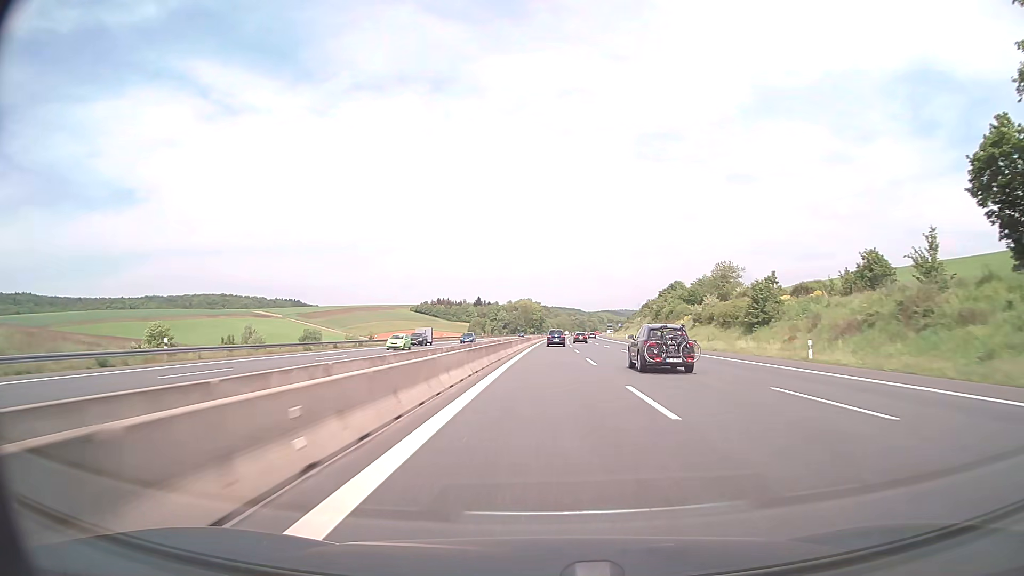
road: motorway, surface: asphalt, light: Day
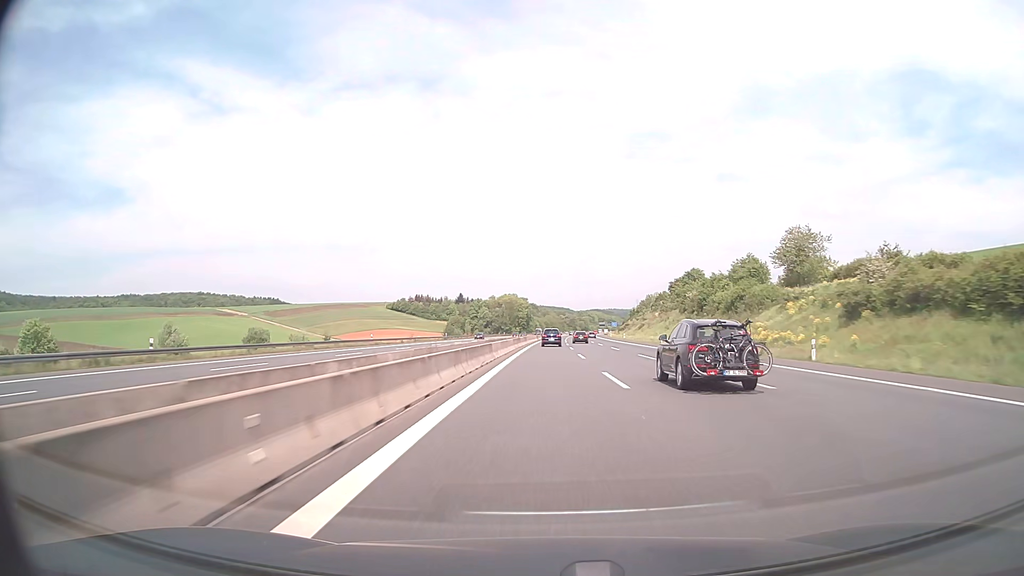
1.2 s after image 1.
(+0.5, +48.6) m; +1°
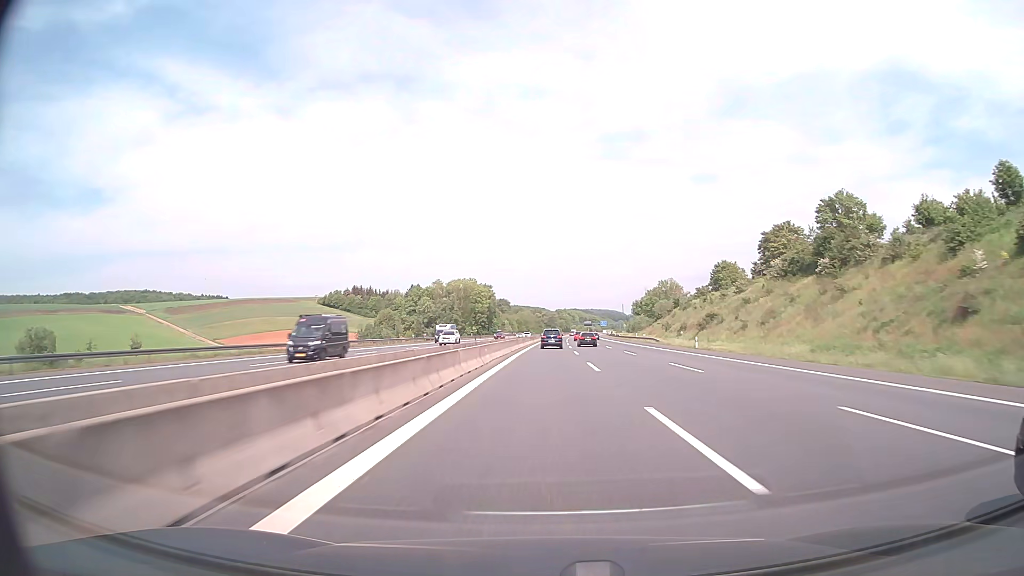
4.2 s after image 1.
(+2.1, +118.9) m; +2°
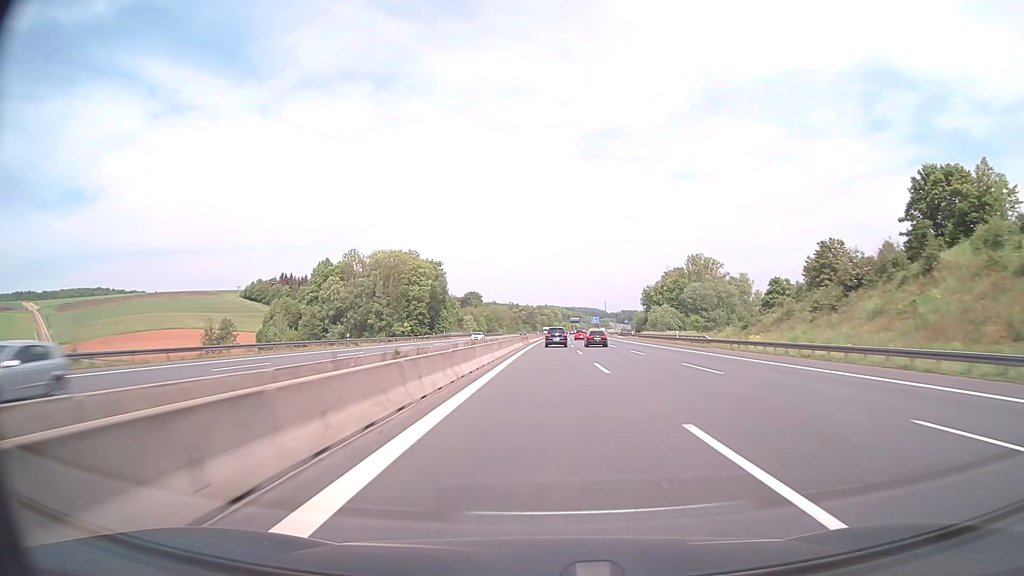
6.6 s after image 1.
(+1.4, +92.7) m; +2°
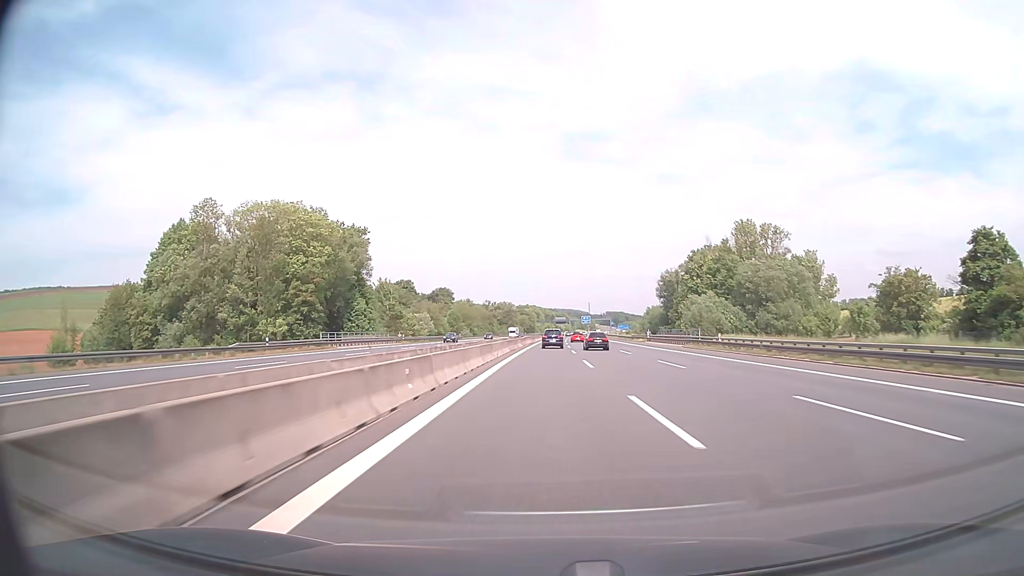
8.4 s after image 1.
(+1.0, +67.6) m; +2°
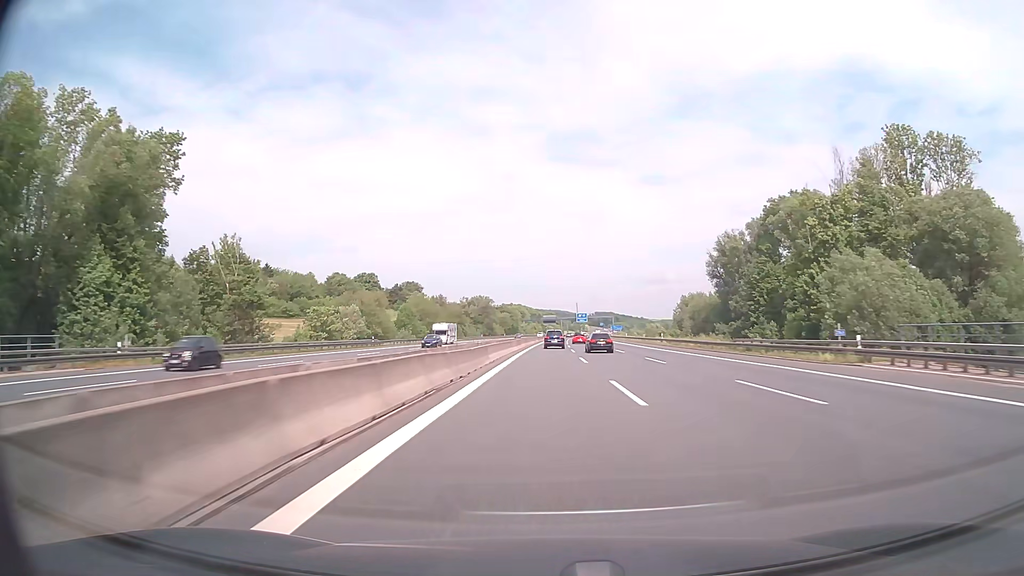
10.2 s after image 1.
(+0.6, +67.8) m; +1°
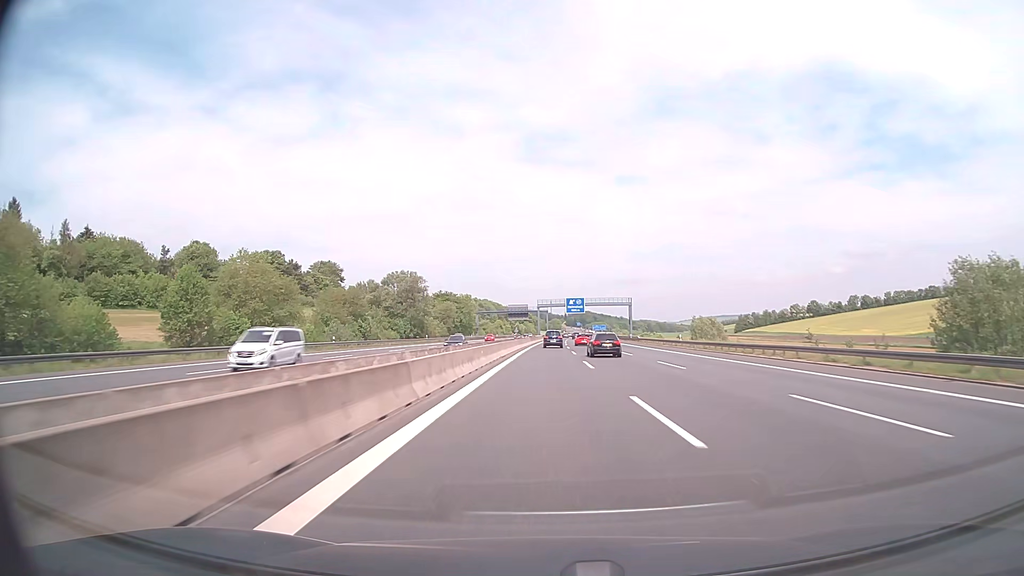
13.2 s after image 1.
(+2.0, +113.6) m; +2°
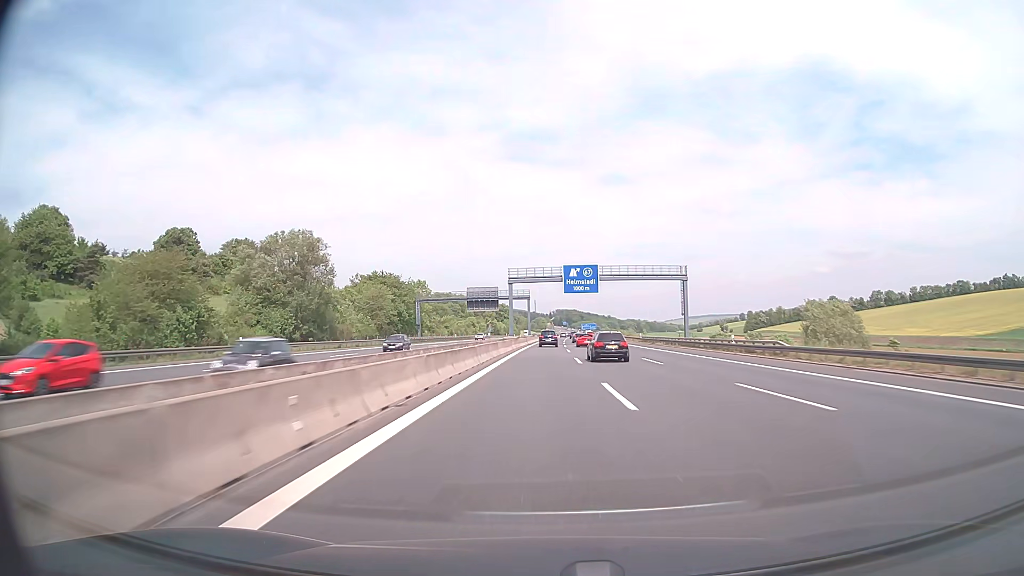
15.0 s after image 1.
(+1.0, +68.7) m; +1°
(0, +10) (0, +20) (0, +30) (0, +40) (0, +50) (0, +60) (+1, +70) (+1, +80) (+1, +90) (+1, +100) m
